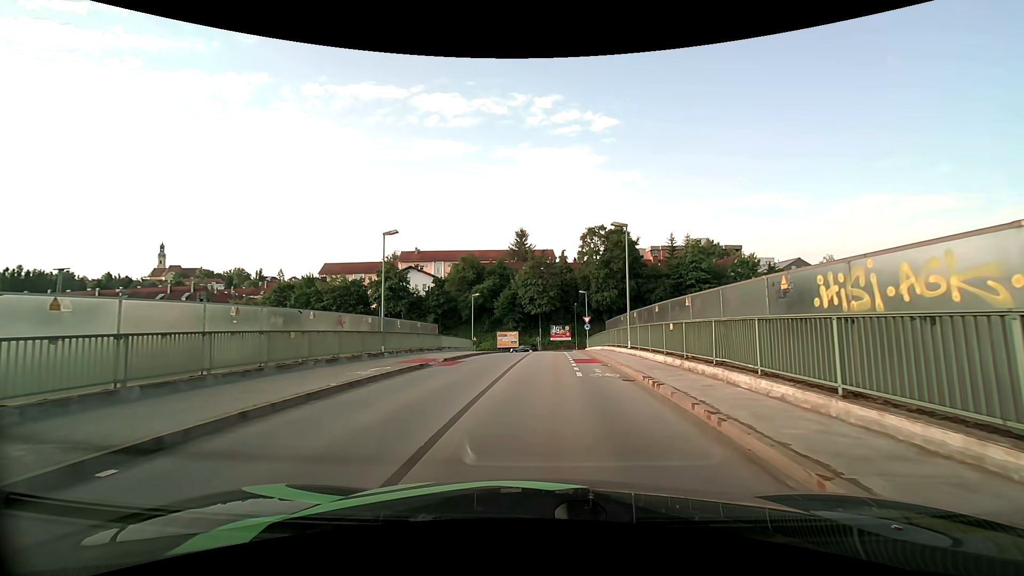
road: unclassified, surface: asphalt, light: Day
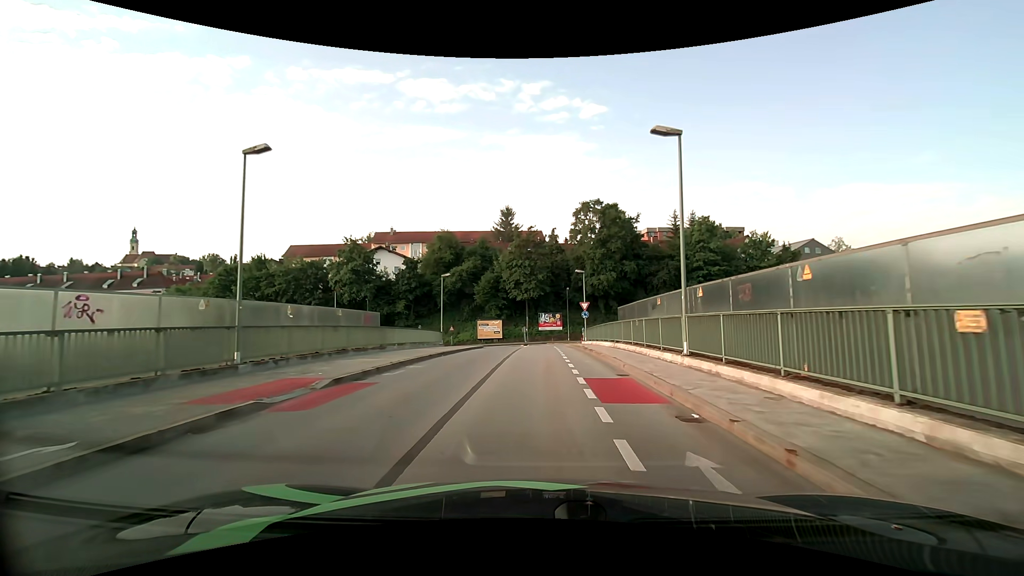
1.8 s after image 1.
(+0.1, +11.3) m; +1°
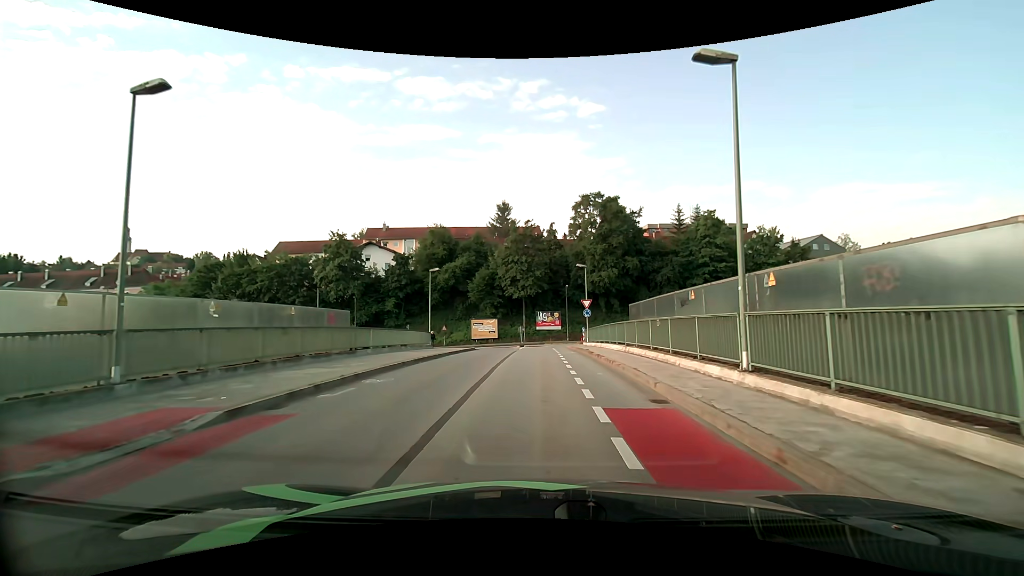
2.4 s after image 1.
(0.0, +3.9) m; +1°
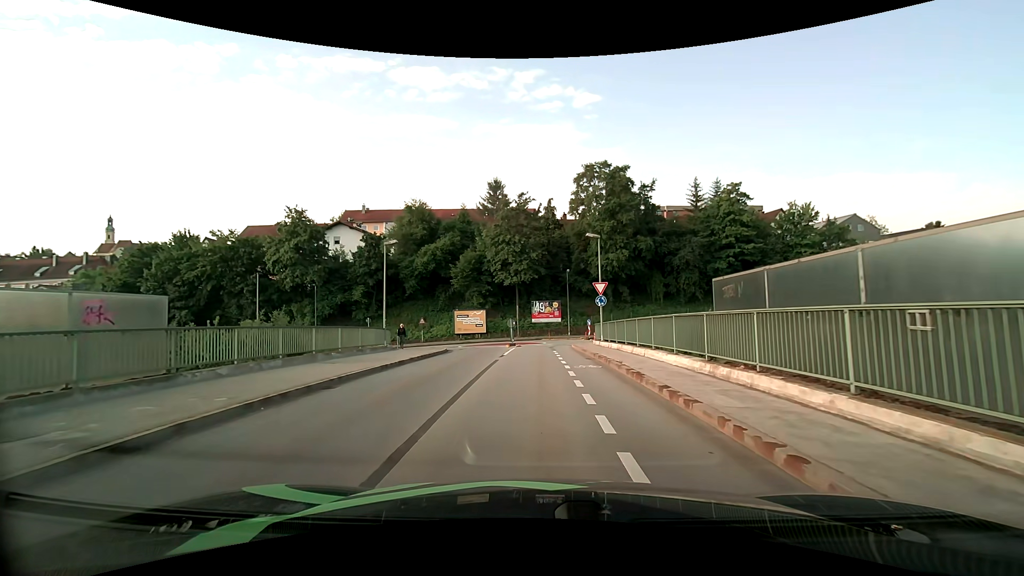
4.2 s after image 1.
(0.0, +11.0) m; -1°
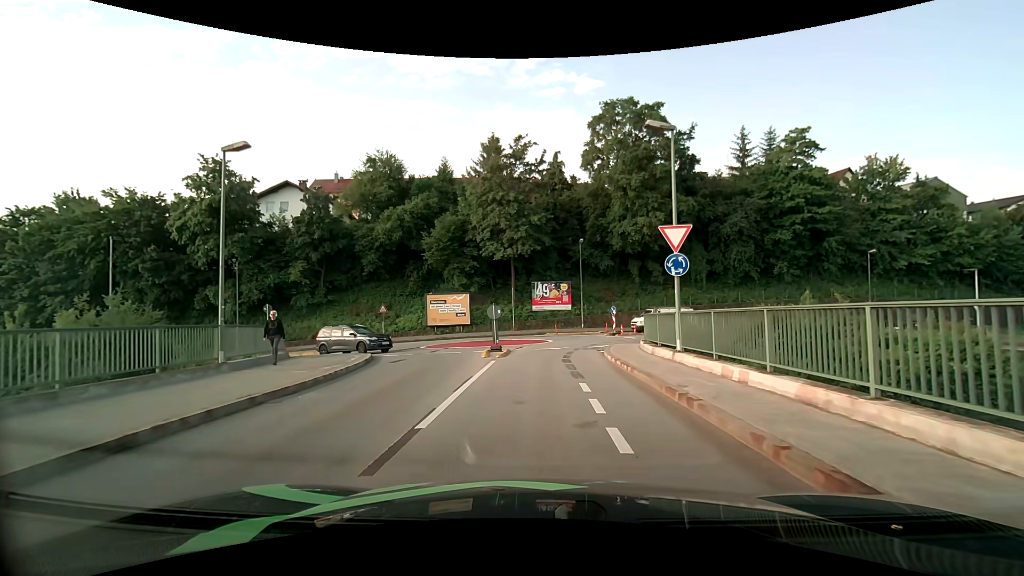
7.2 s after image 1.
(+0.1, +15.3) m; +1°
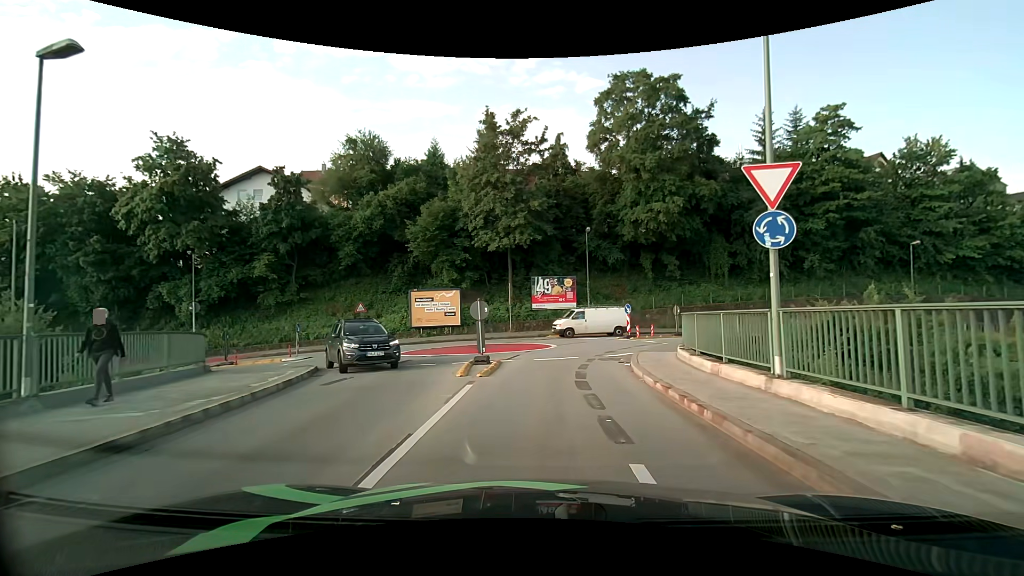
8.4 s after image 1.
(-0.1, +5.4) m; 0°
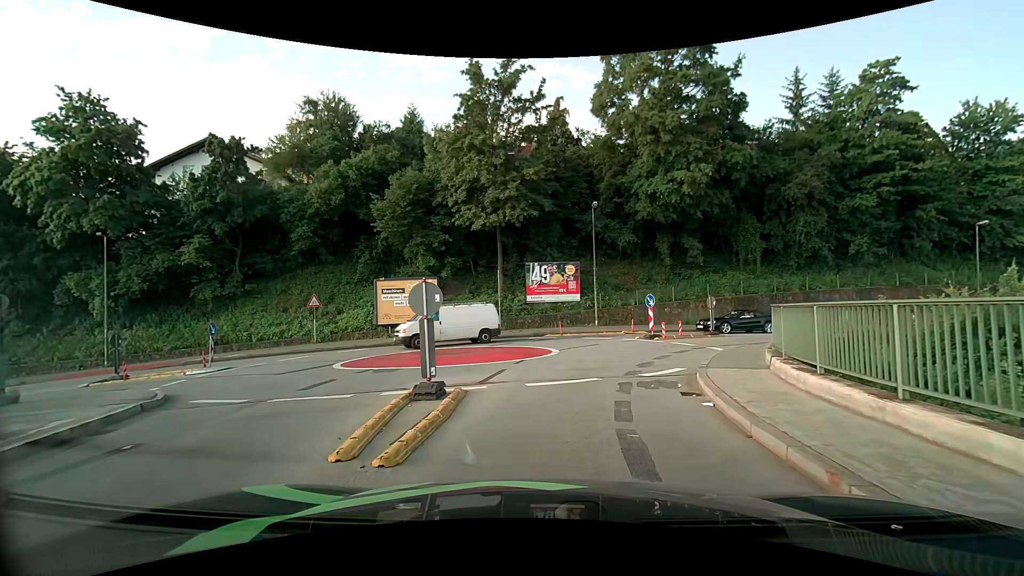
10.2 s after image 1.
(0.0, +6.9) m; 0°
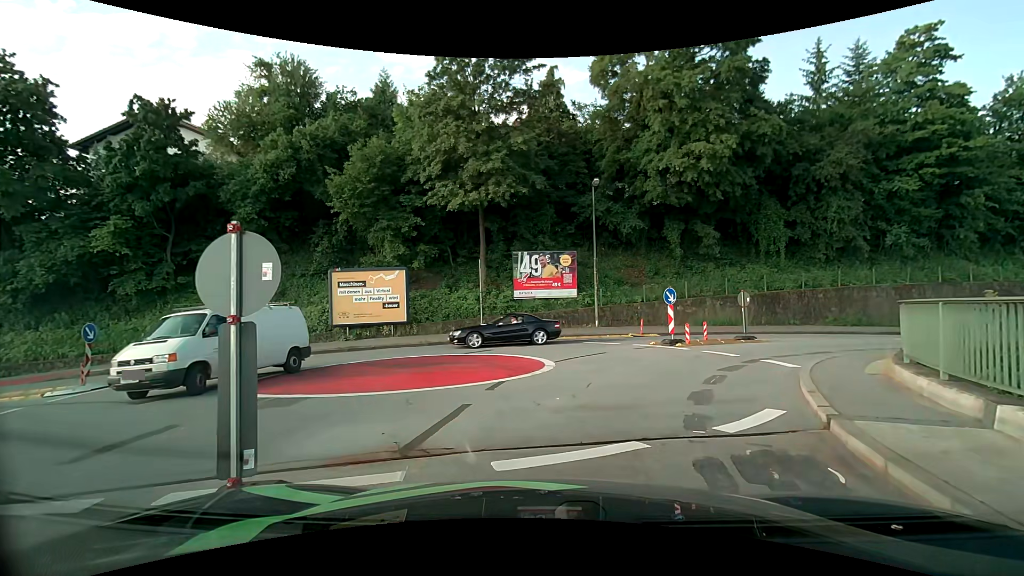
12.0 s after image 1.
(0.0, +5.0) m; +1°
